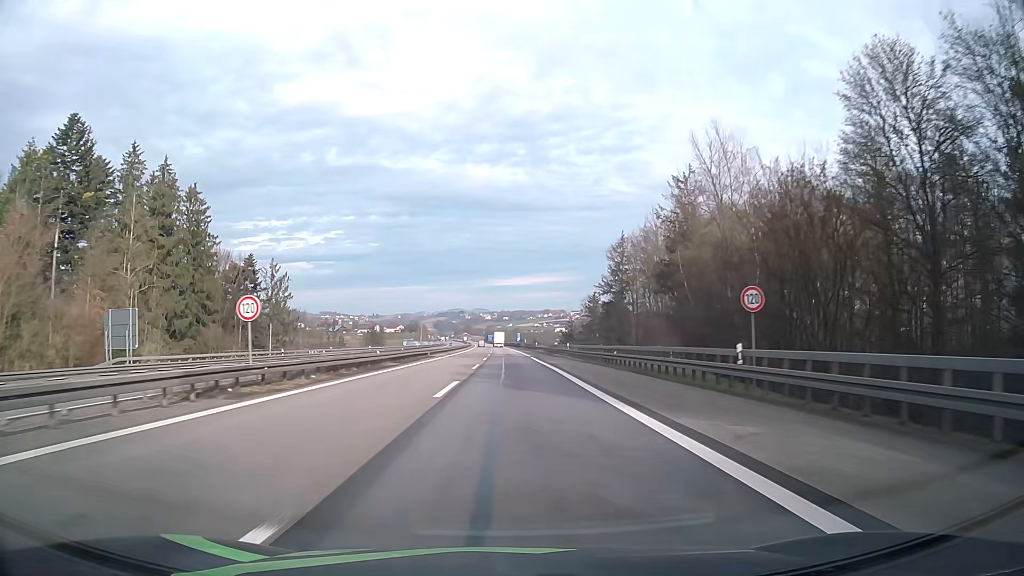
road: motorway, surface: asphalt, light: Day
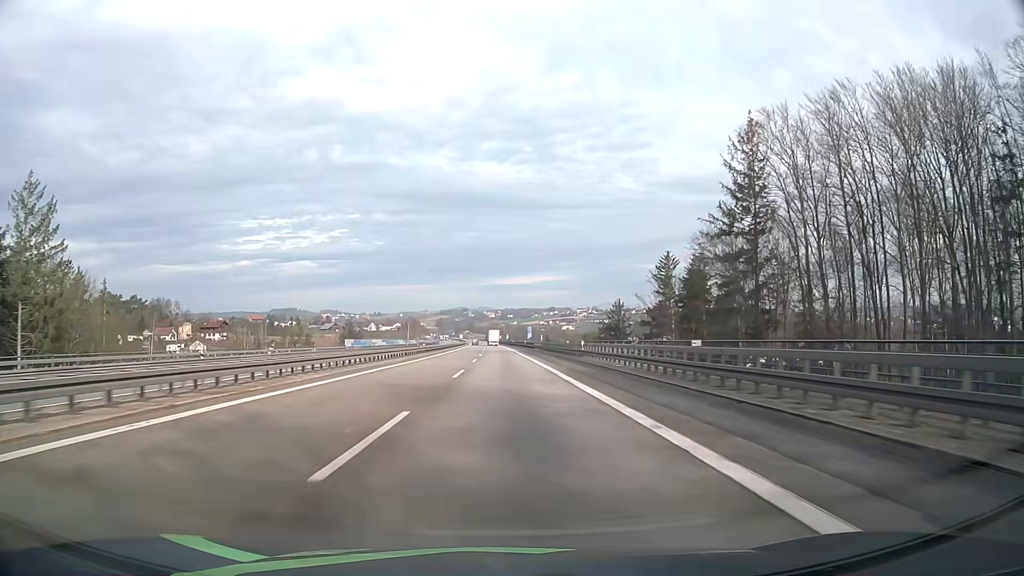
(-0.1, +64.1) m; 0°
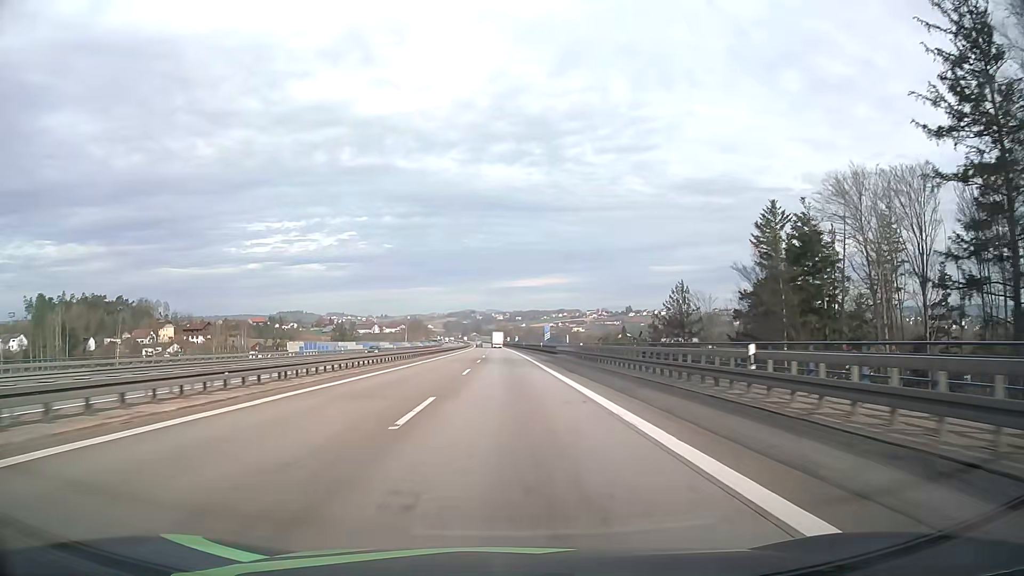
(-0.2, +31.5) m; -1°
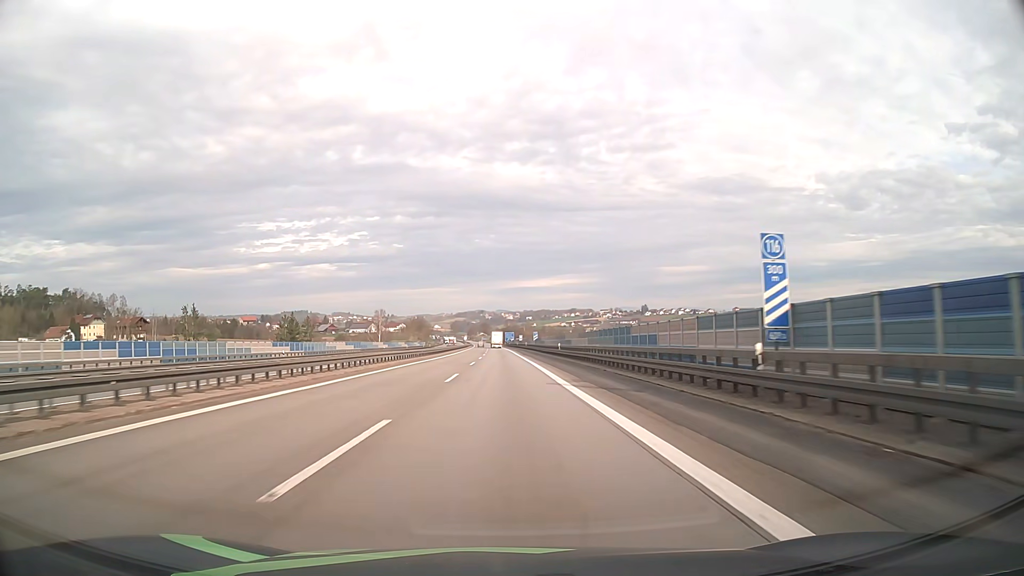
(-0.5, +77.5) m; -1°
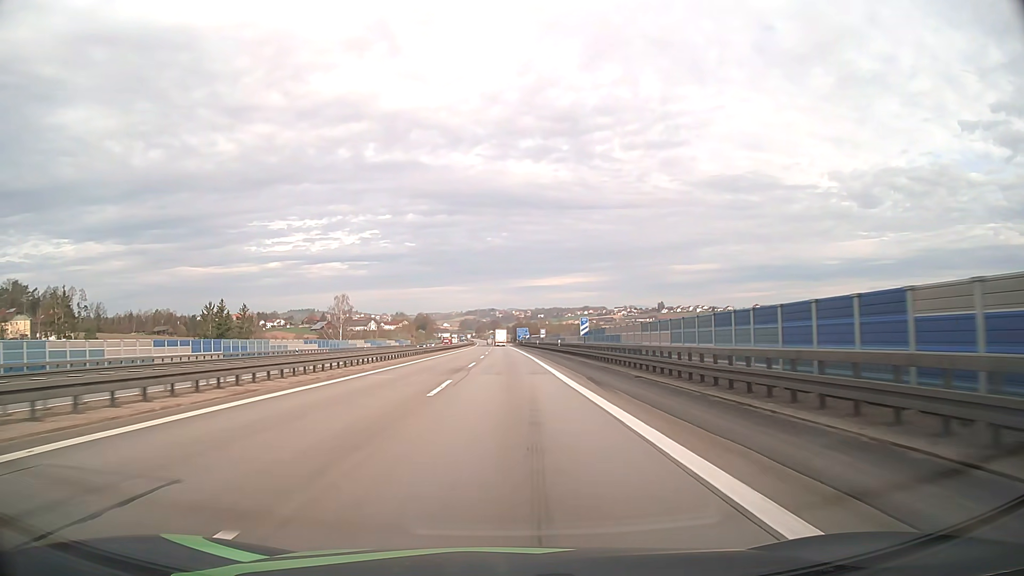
(-0.5, +60.7) m; -1°
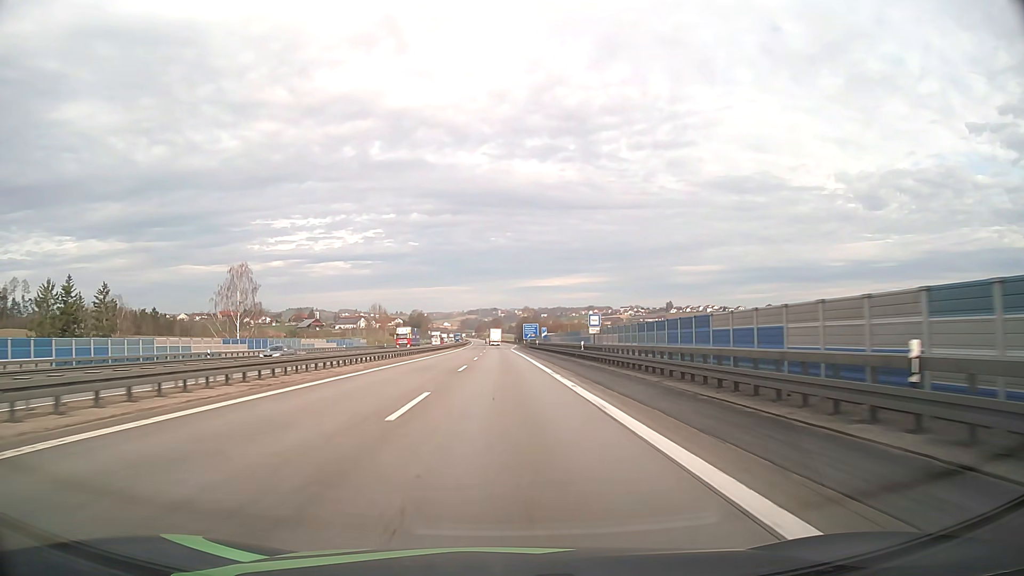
(-0.2, +59.4) m; 0°
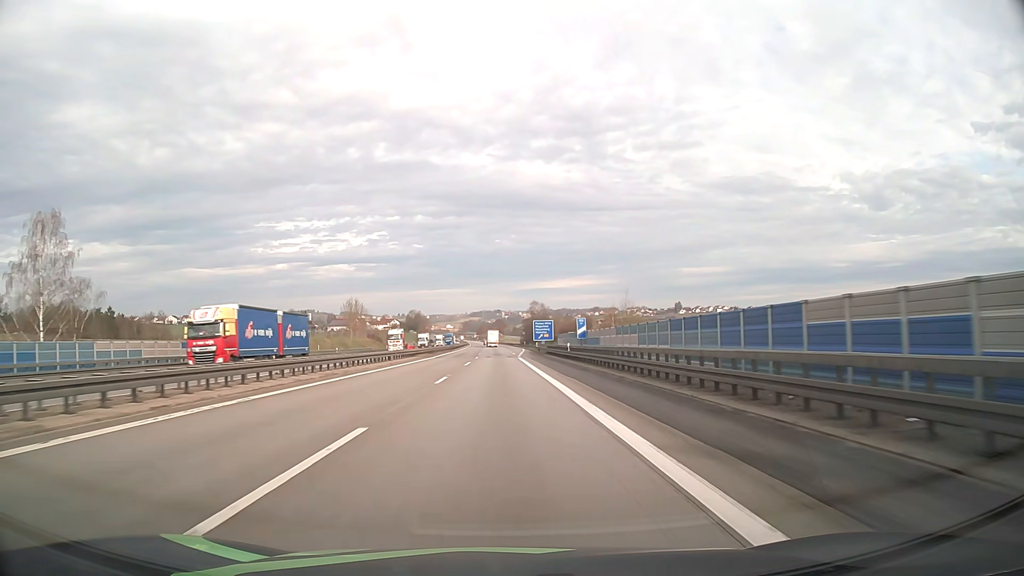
(0.0, +43.4) m; 0°
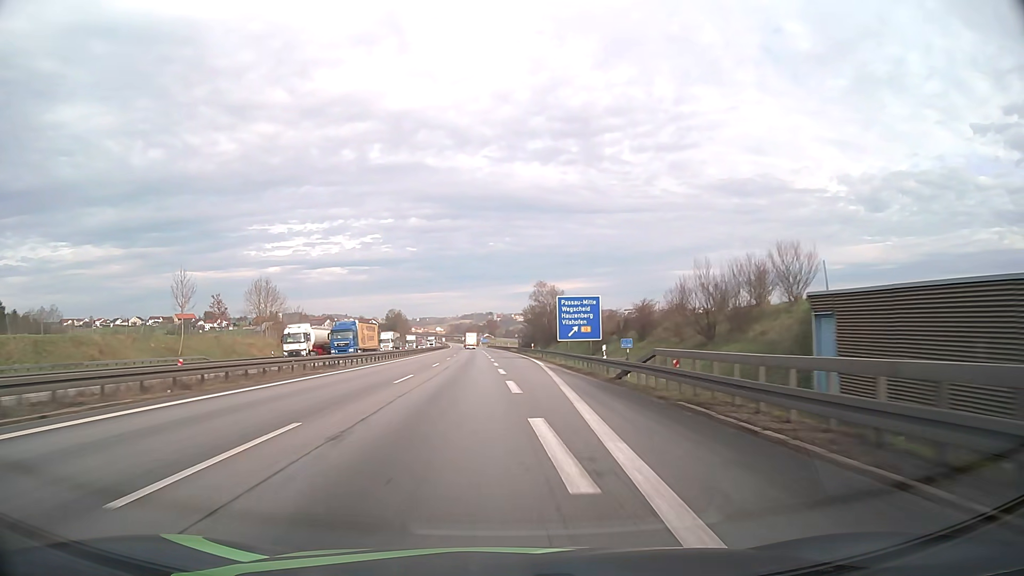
(0.0, +71.1) m; +1°
(0, +10) (0, +20) (0, +30) (0, +40) (0, +50) (0, +60) (-1, +70) (-1, +80) (-1, +90) (-2, +100) m
